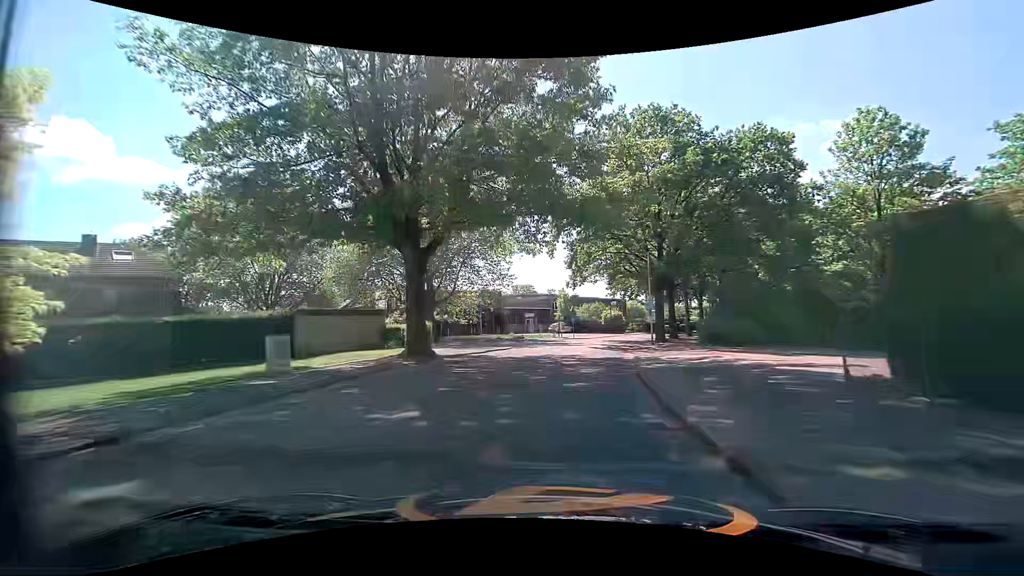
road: tertiary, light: Day
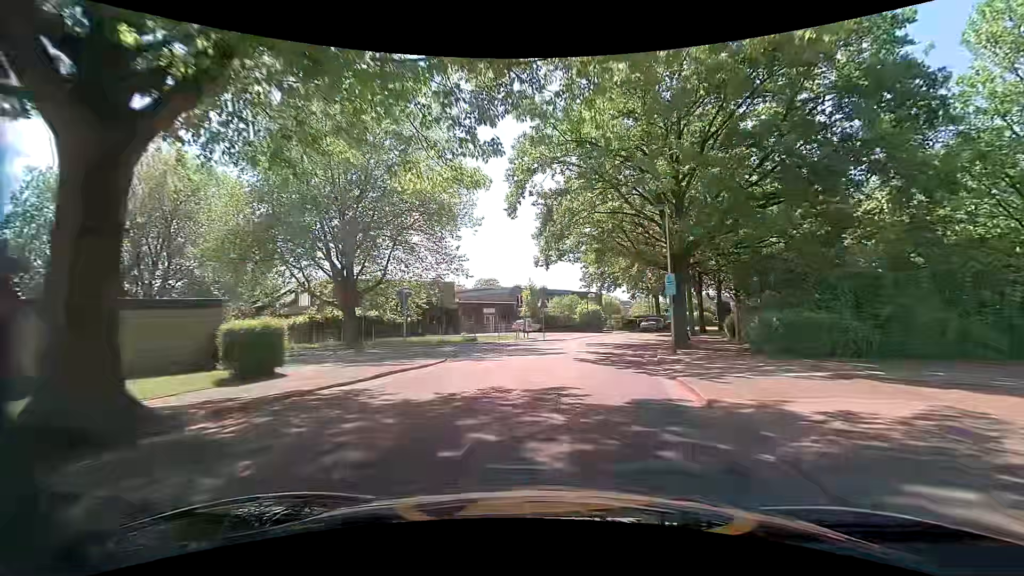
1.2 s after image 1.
(+0.4, +13.0) m; +4°
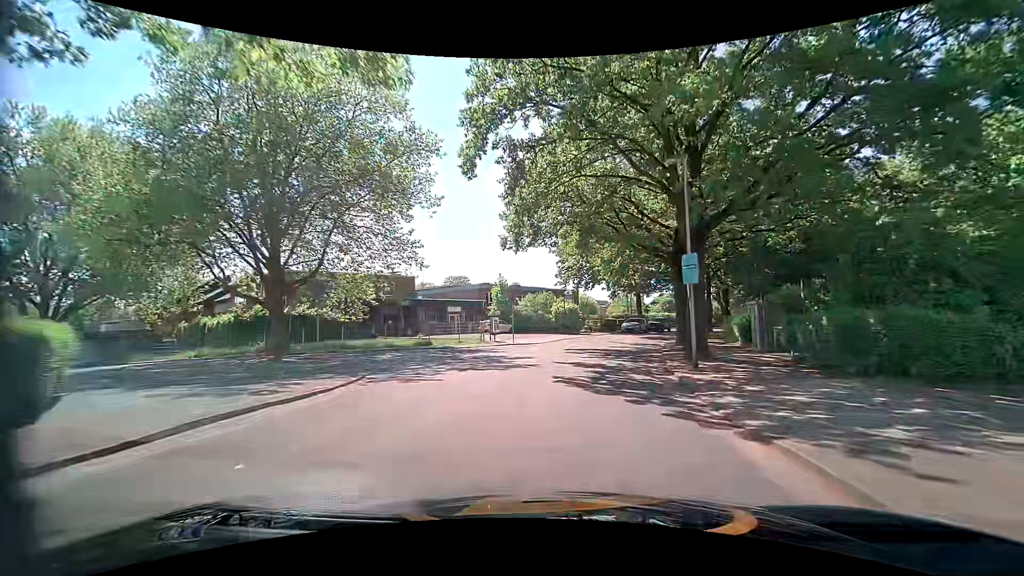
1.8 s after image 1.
(+0.2, +6.4) m; +3°
(0, +10) (+2, +20) (+4, +30) (+7, +39) (+11, +48) (+15, +58) (+20, +66) (+26, +74) (+32, +82) (+39, +89) m
